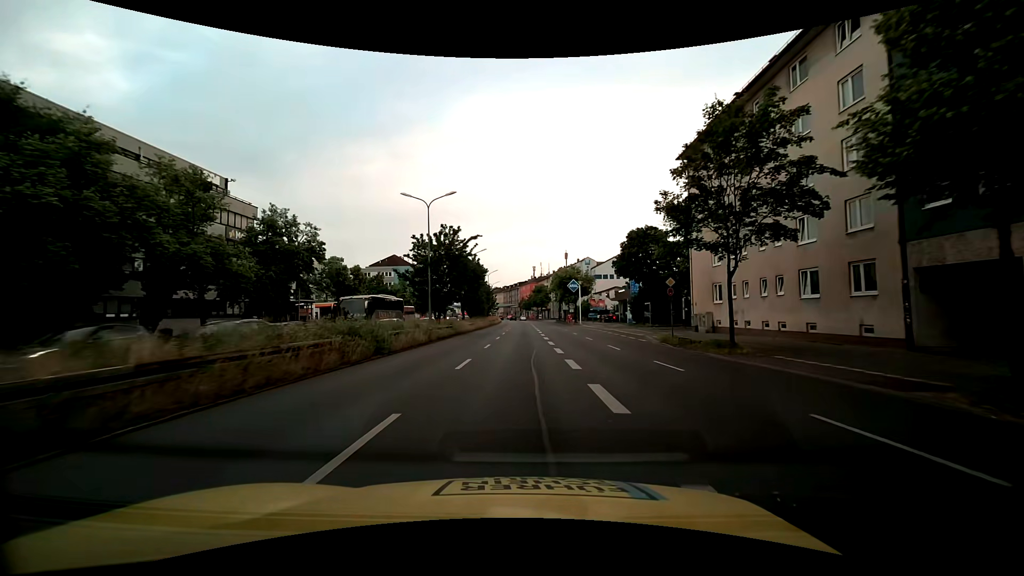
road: trunk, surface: asphalt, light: Day
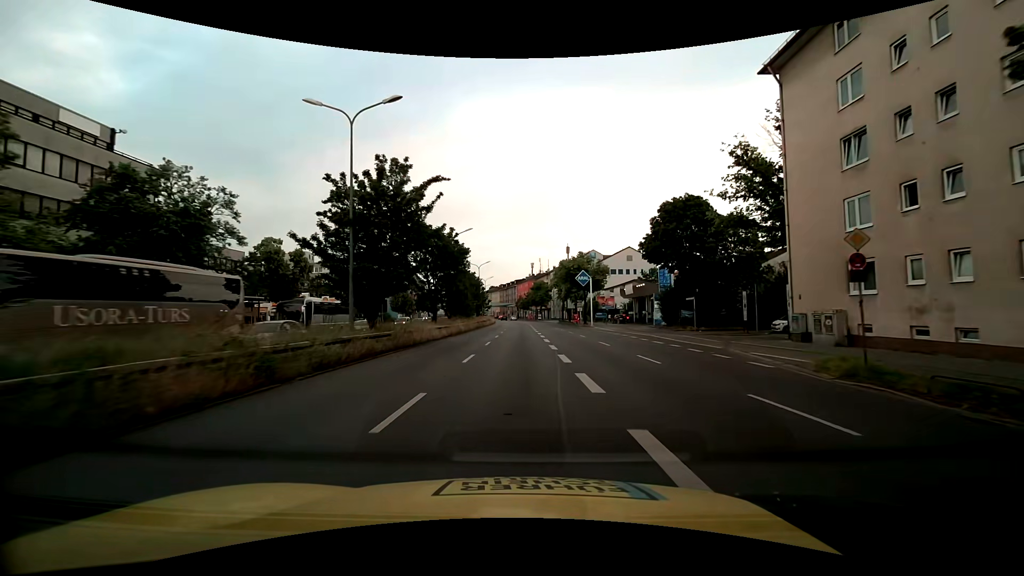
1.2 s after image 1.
(0.0, +16.1) m; 0°
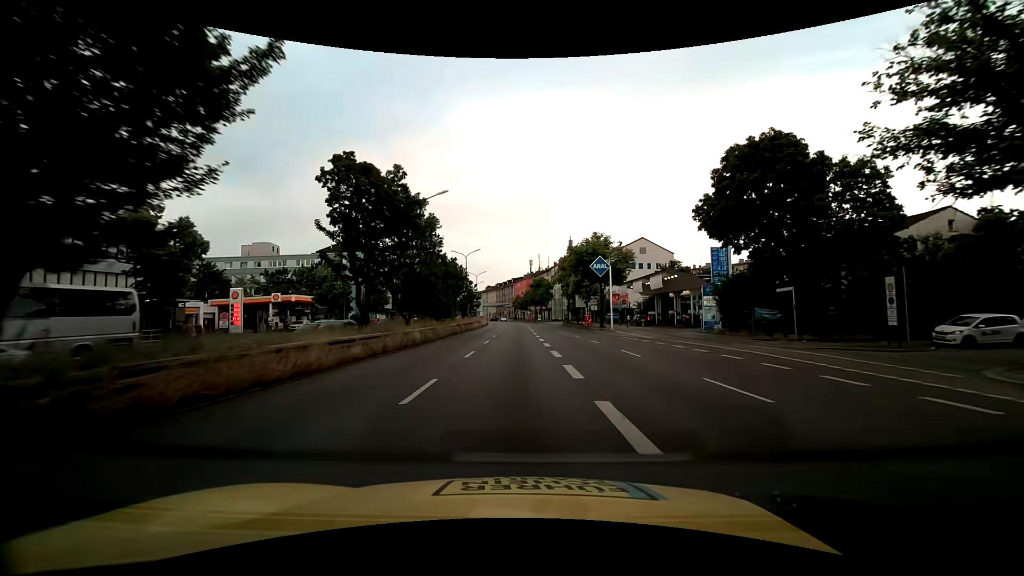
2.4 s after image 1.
(0.0, +16.1) m; 0°
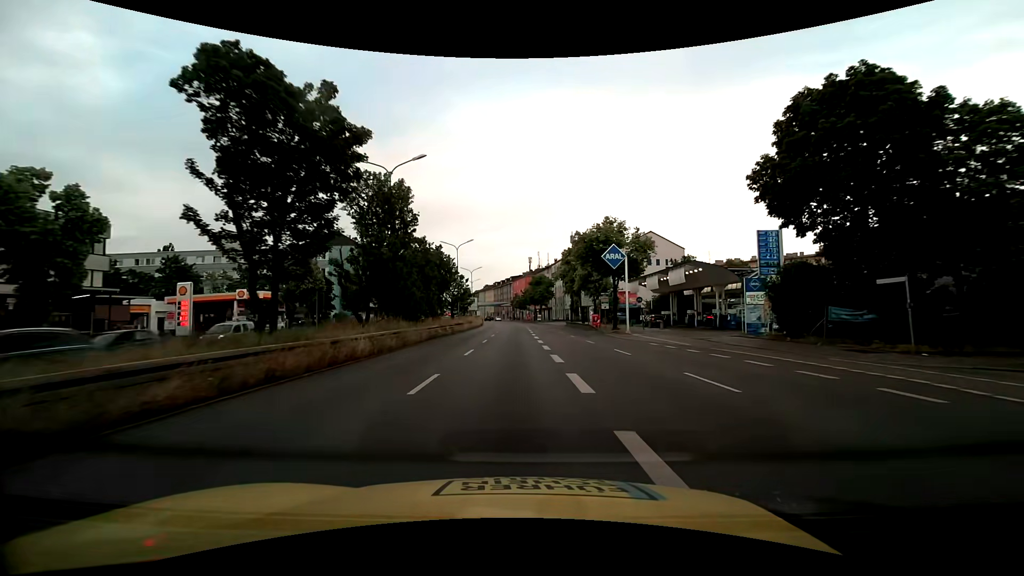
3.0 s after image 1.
(0.0, +8.1) m; 0°
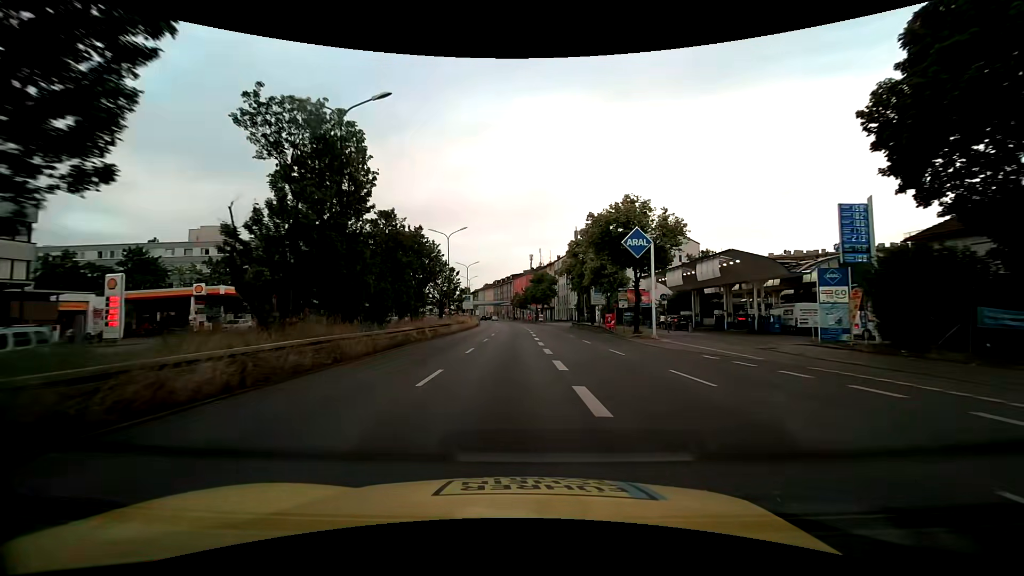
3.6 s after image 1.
(0.0, +8.1) m; 0°
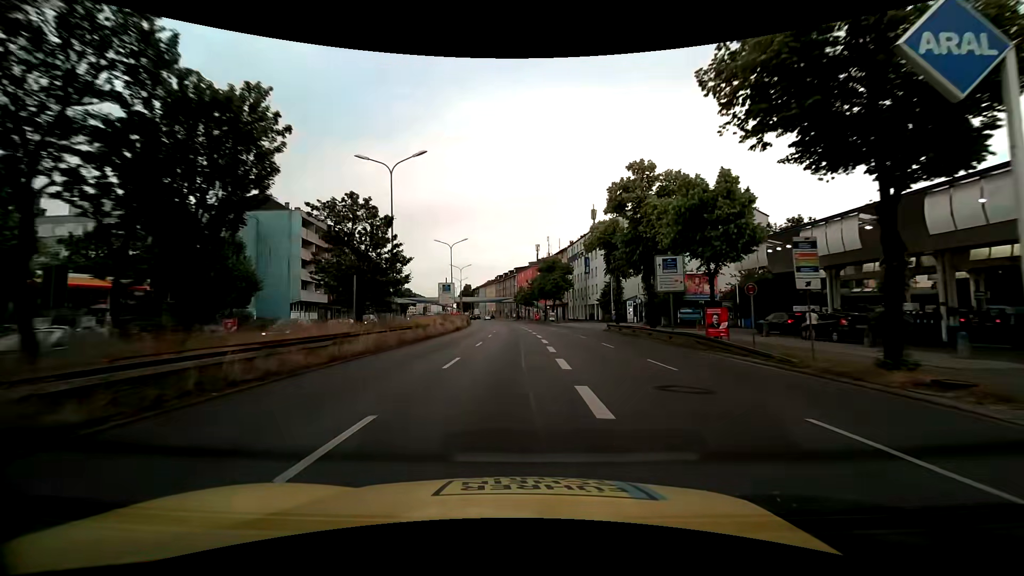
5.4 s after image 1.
(0.0, +24.2) m; 0°
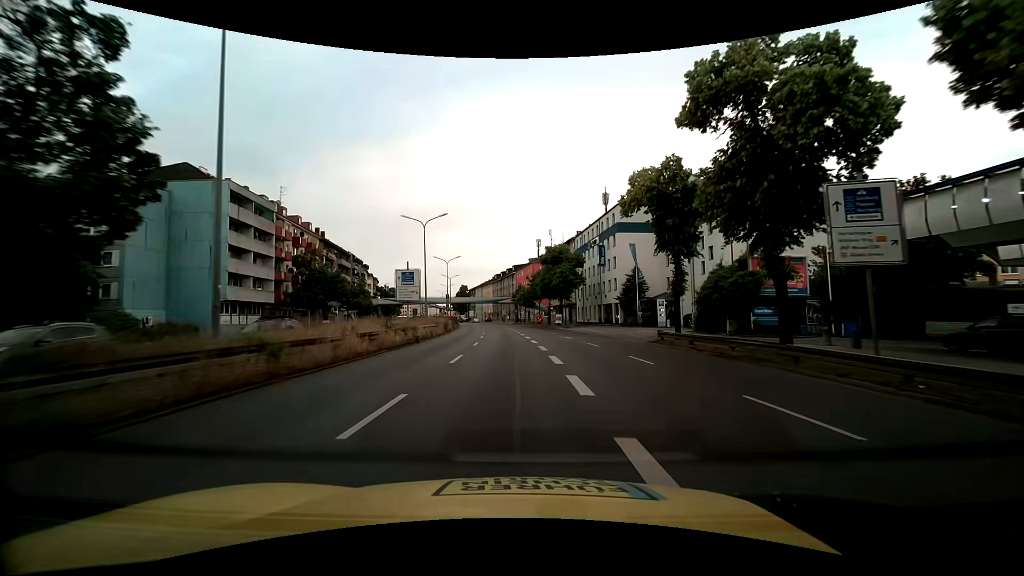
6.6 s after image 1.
(0.0, +16.1) m; 0°
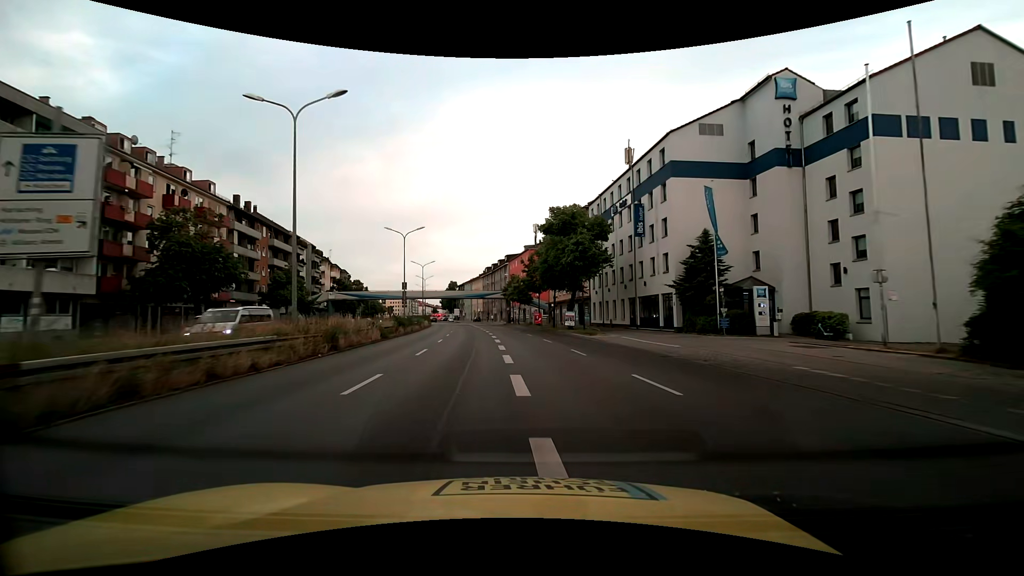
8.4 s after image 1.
(+0.3, +24.1) m; +1°
(0, +10) (0, +20) (-1, +30) (-2, +40) (-3, +50) (-4, +60) (-5, +70) (-6, +80) (-8, +90) (-9, +99) m
